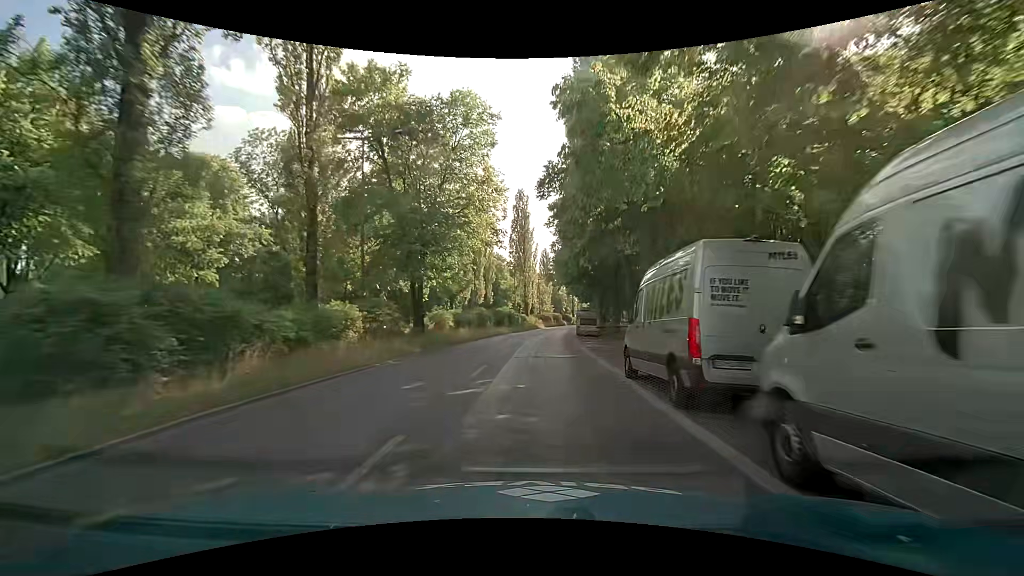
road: secondary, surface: asphalt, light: Day
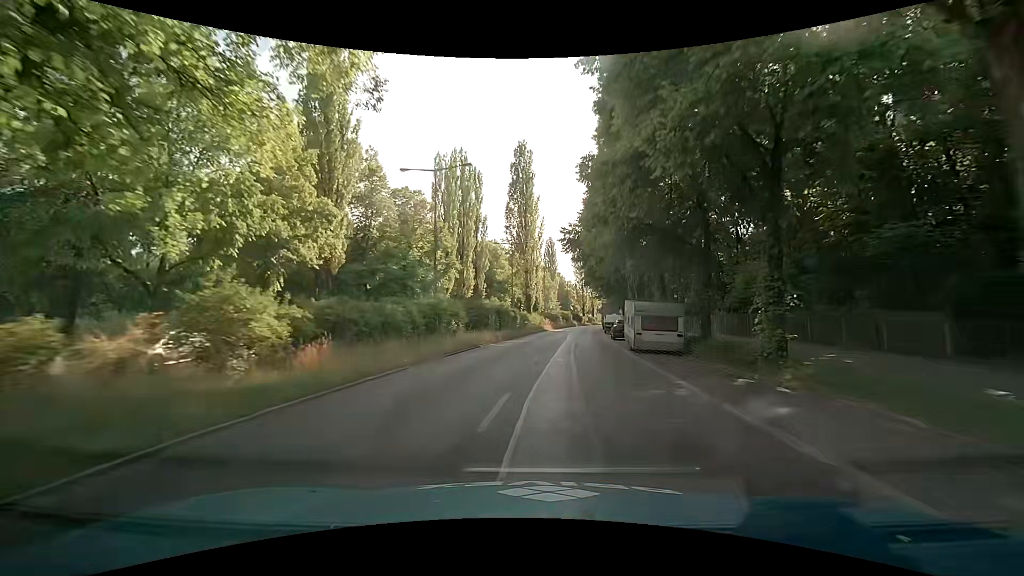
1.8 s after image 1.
(0.0, +23.9) m; 0°
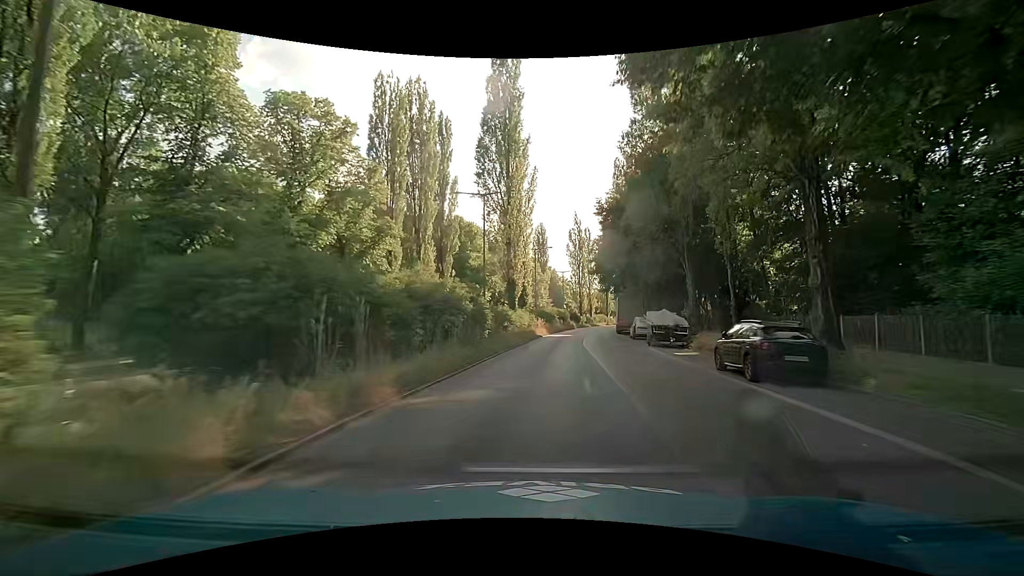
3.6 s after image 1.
(+0.2, +23.8) m; +2°
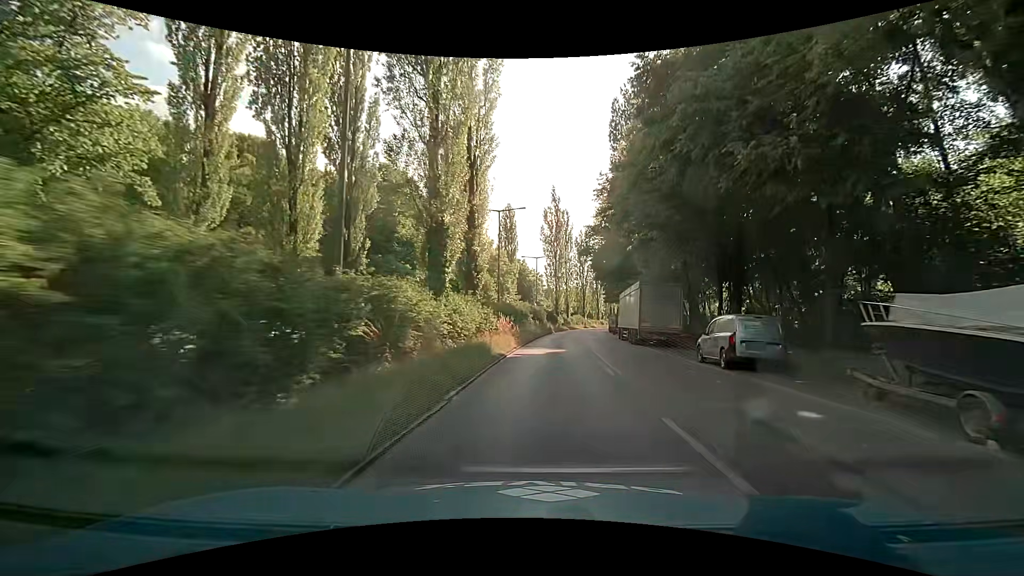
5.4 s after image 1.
(+0.4, +23.2) m; +4°
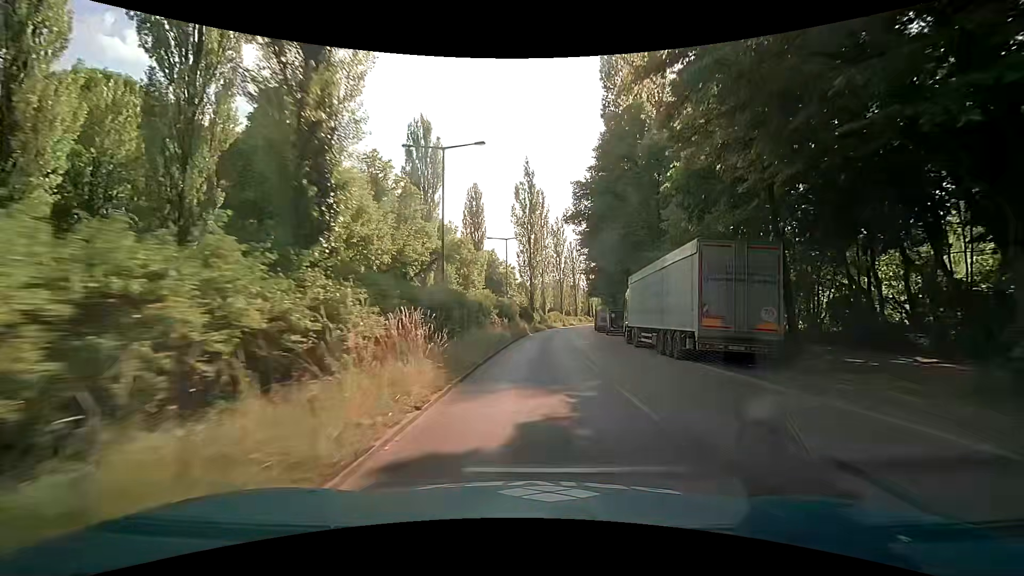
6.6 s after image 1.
(+0.4, +15.2) m; +3°
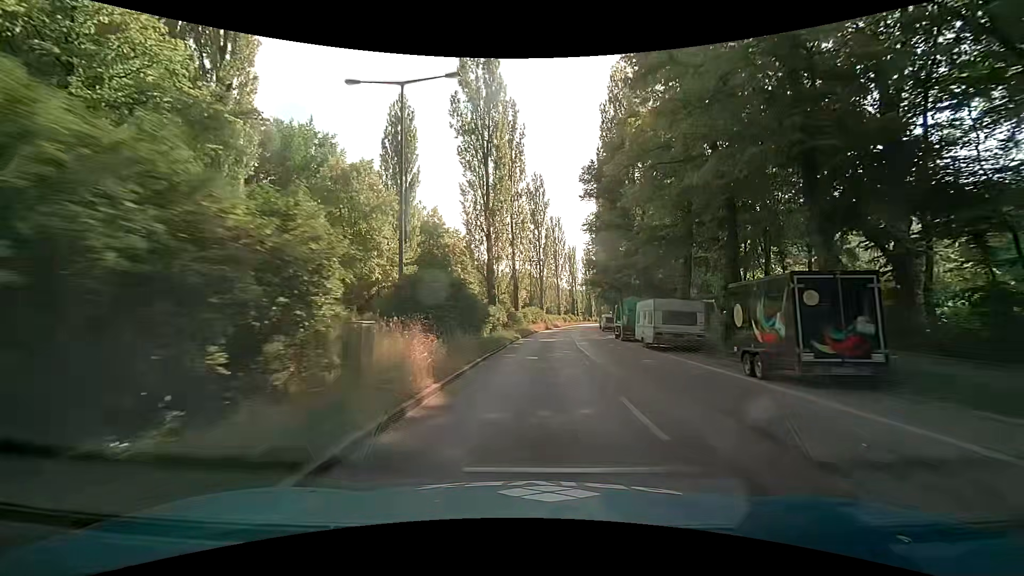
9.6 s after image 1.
(+0.9, +37.4) m; +3°
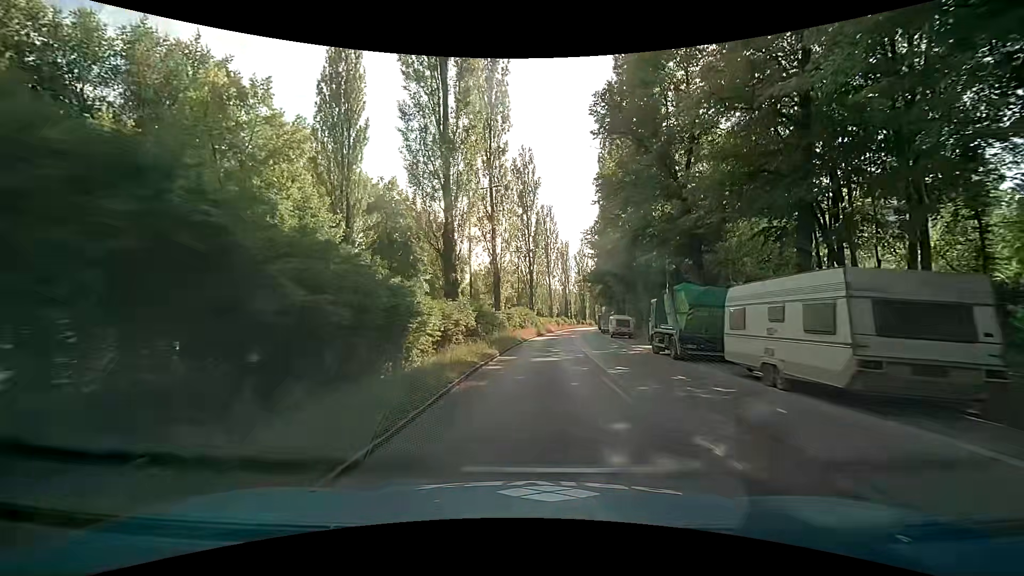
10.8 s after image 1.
(+0.2, +14.6) m; +1°
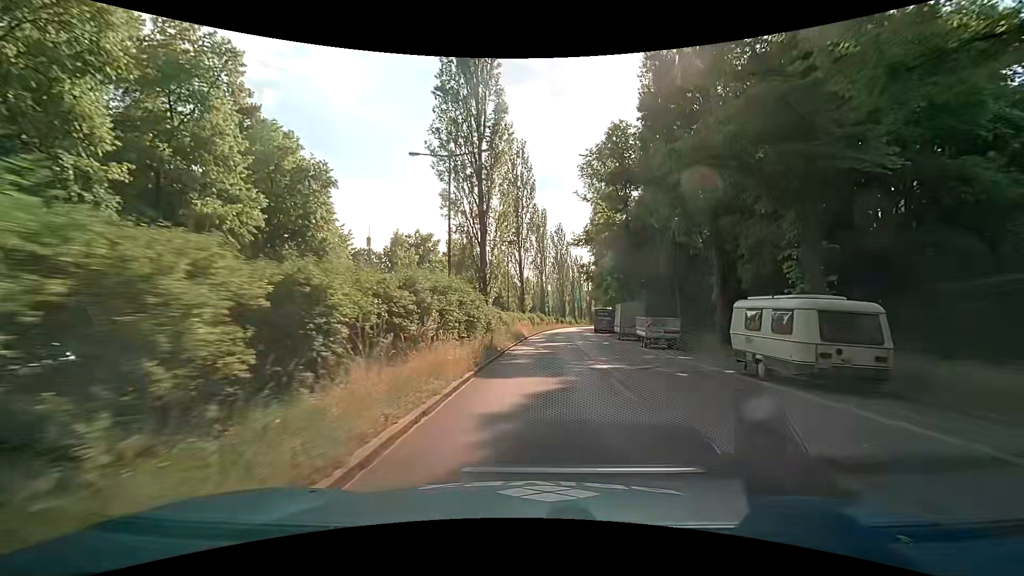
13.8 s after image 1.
(+1.2, +36.5) m; +4°
(0, +10) (0, +20) (+1, +30) (+1, +40) (+2, +50) (+3, +60) (+4, +70) (+5, +80) (+6, +90) (+8, +100) m
